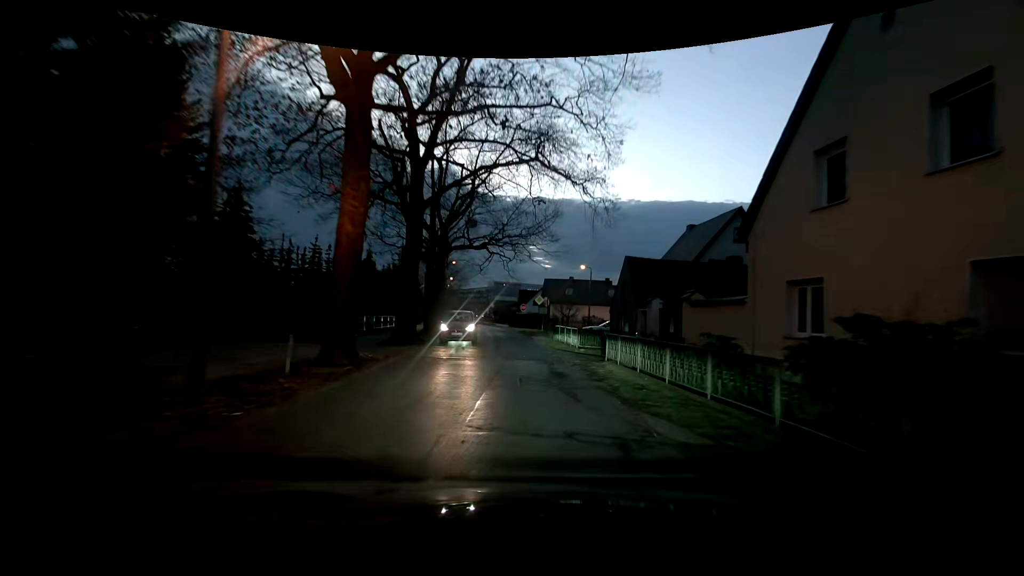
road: tertiary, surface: asphalt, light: Dusk
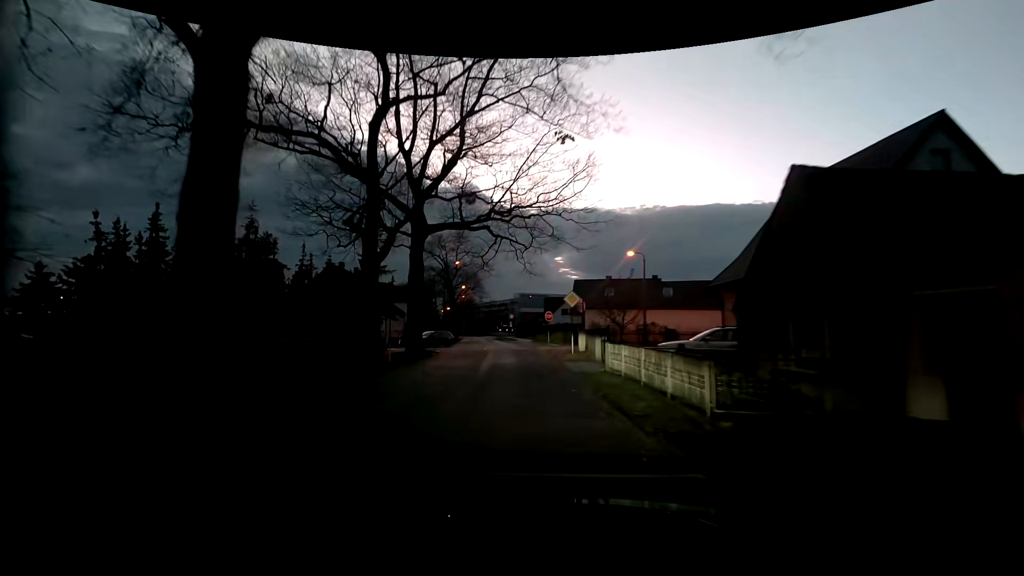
(+0.2, +15.6) m; -3°
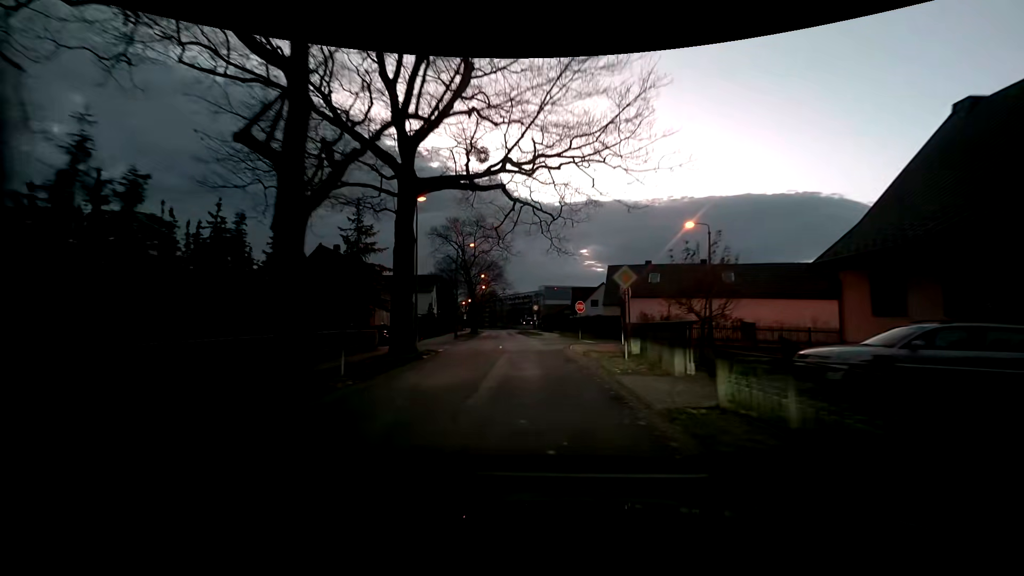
(-0.2, +7.9) m; -2°
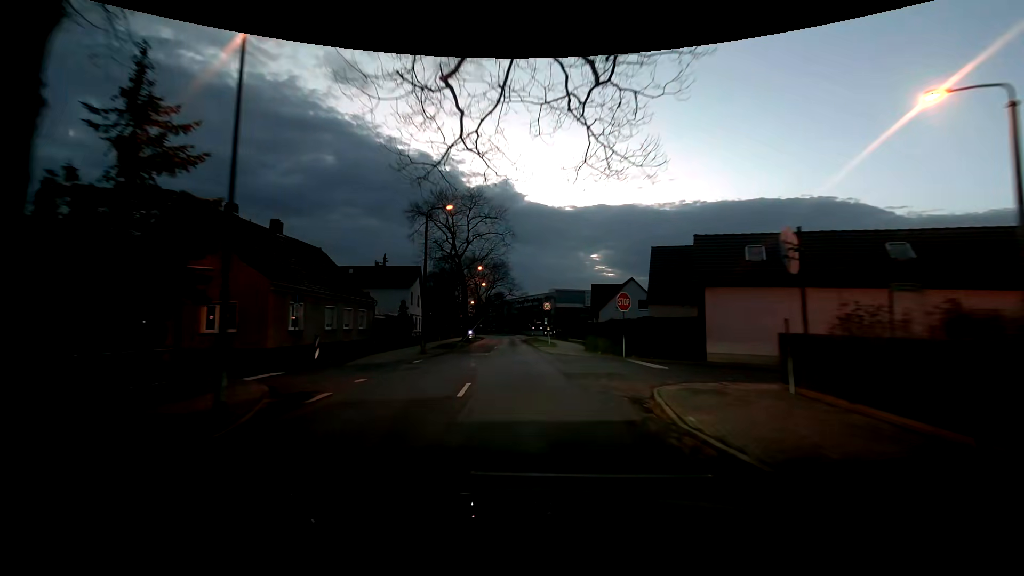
(-0.4, +16.6) m; -3°
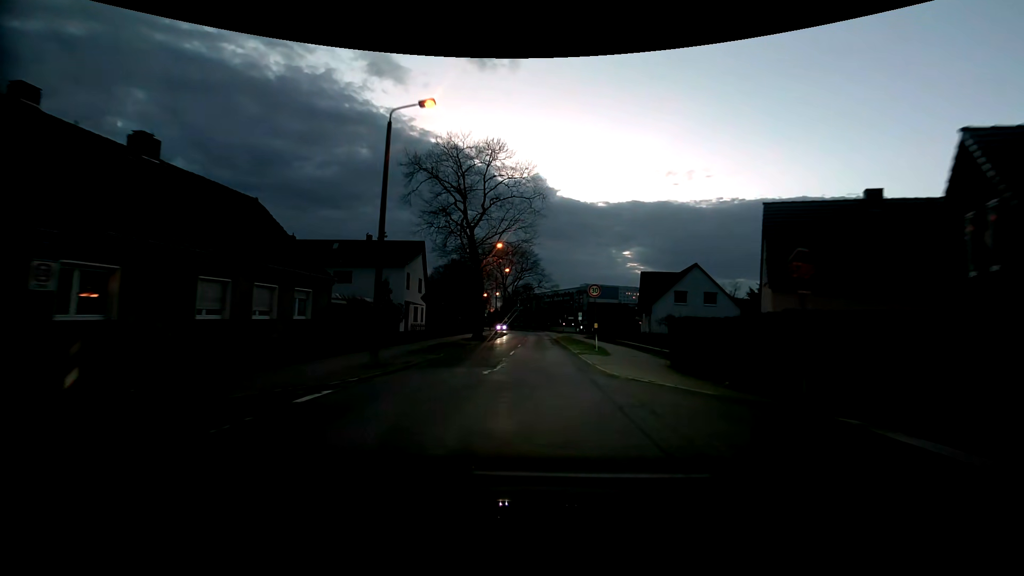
(-0.3, +13.6) m; -1°
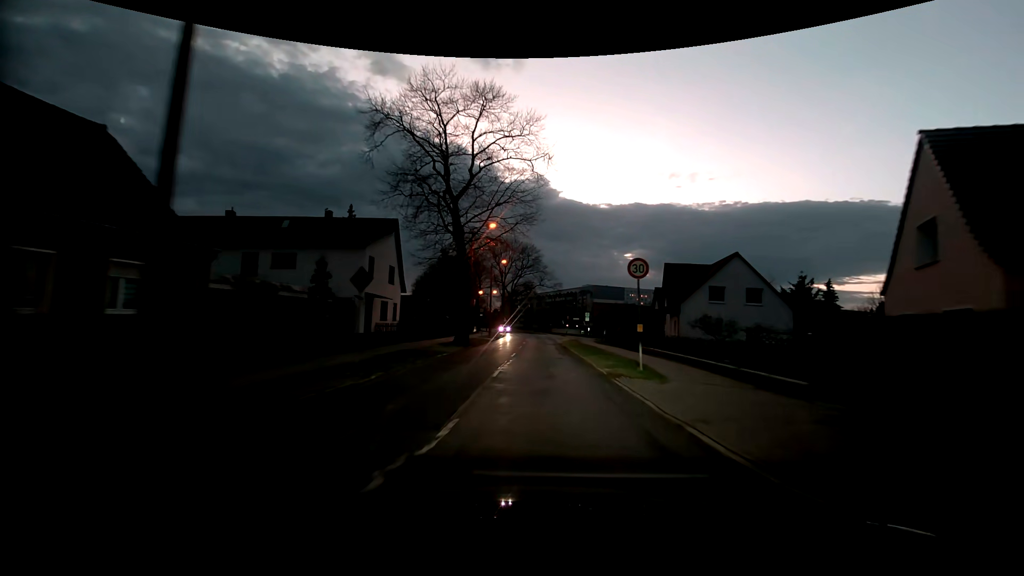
(-0.3, +9.8) m; -1°
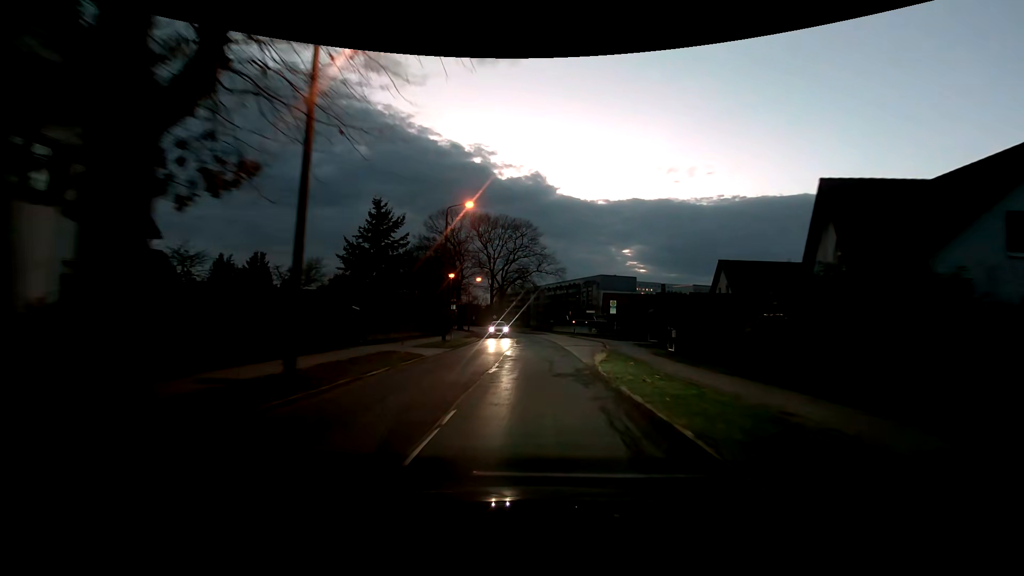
(+0.1, +26.4) m; -1°
